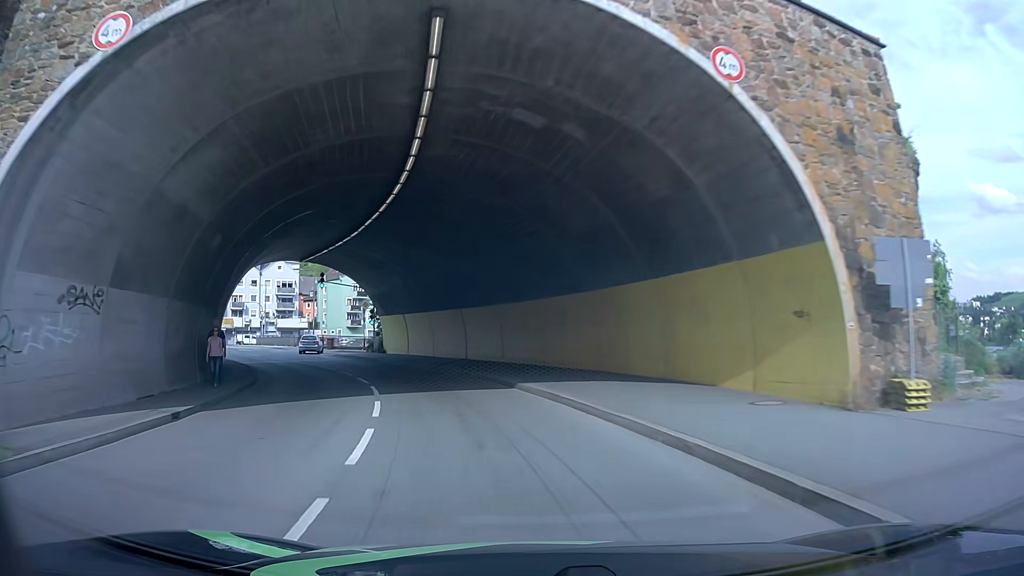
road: primary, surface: asphalt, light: Day
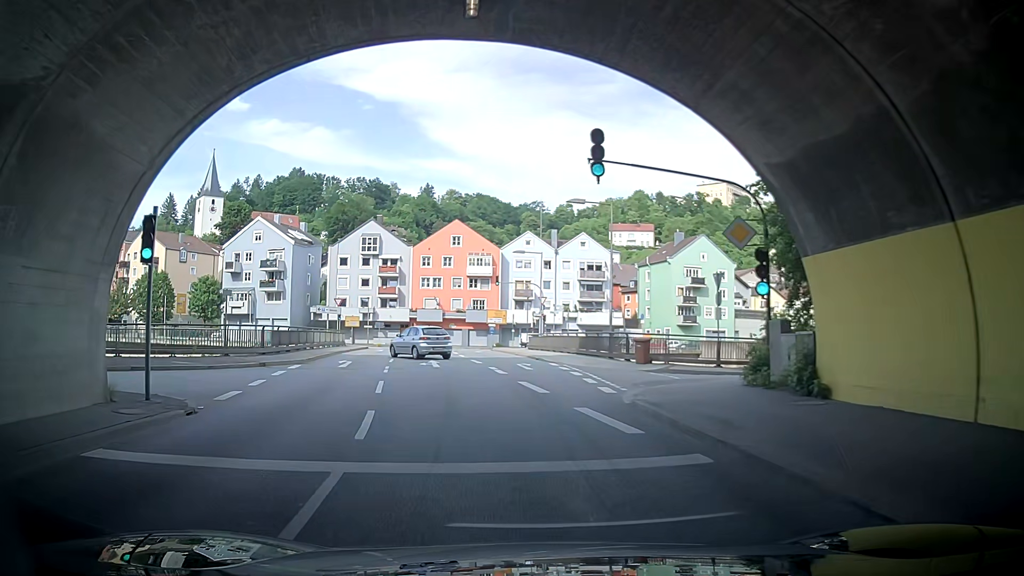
(-8.5, +32.2) m; -25°
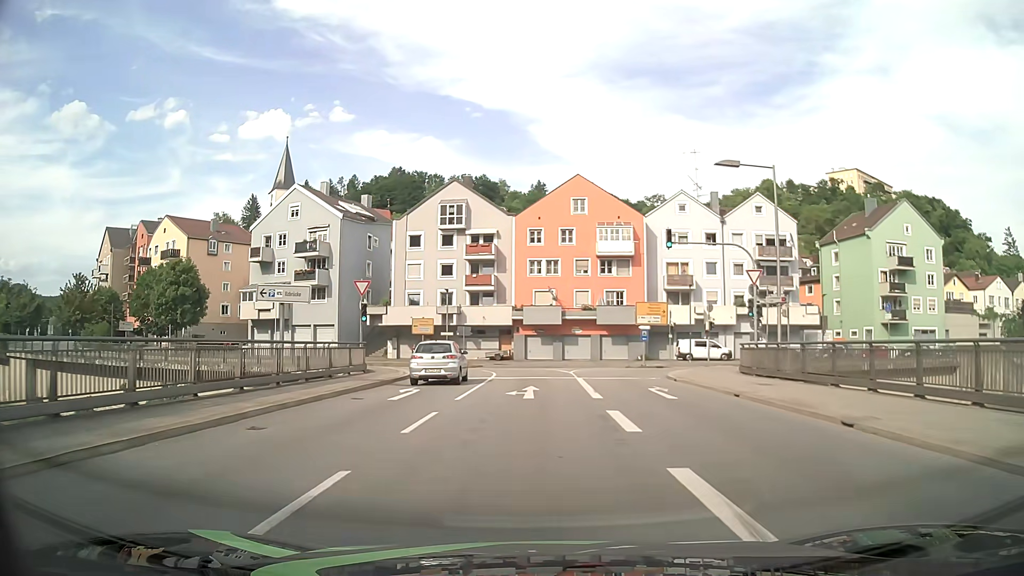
(-4.1, +28.5) m; -13°
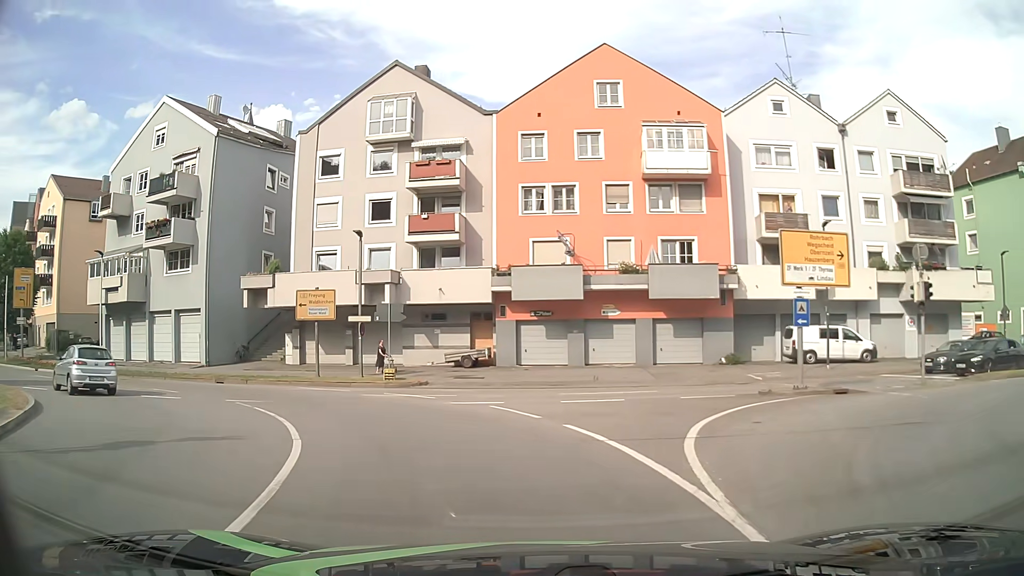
(+0.2, +26.8) m; 0°
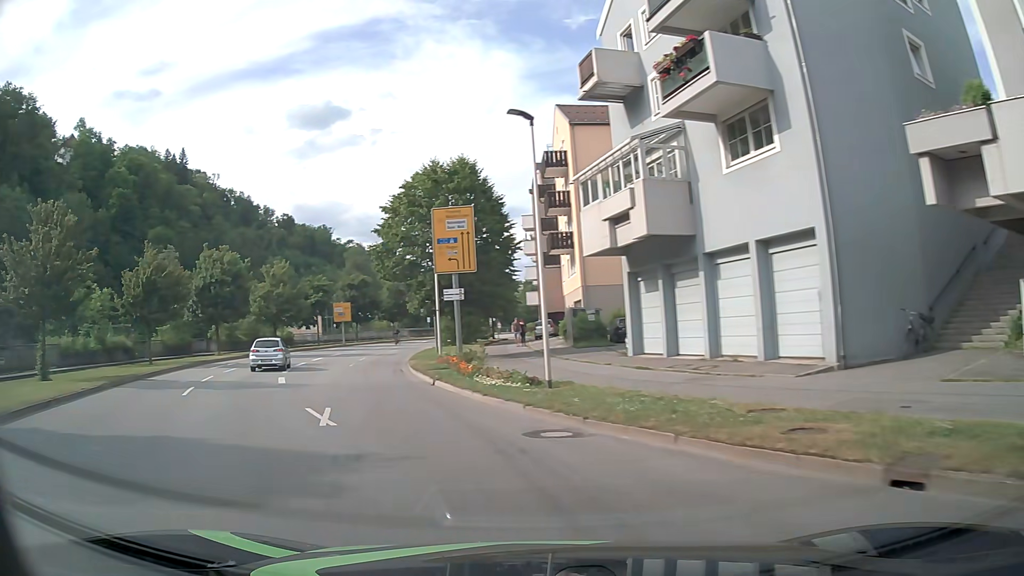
(-9.7, +21.2) m; -54°
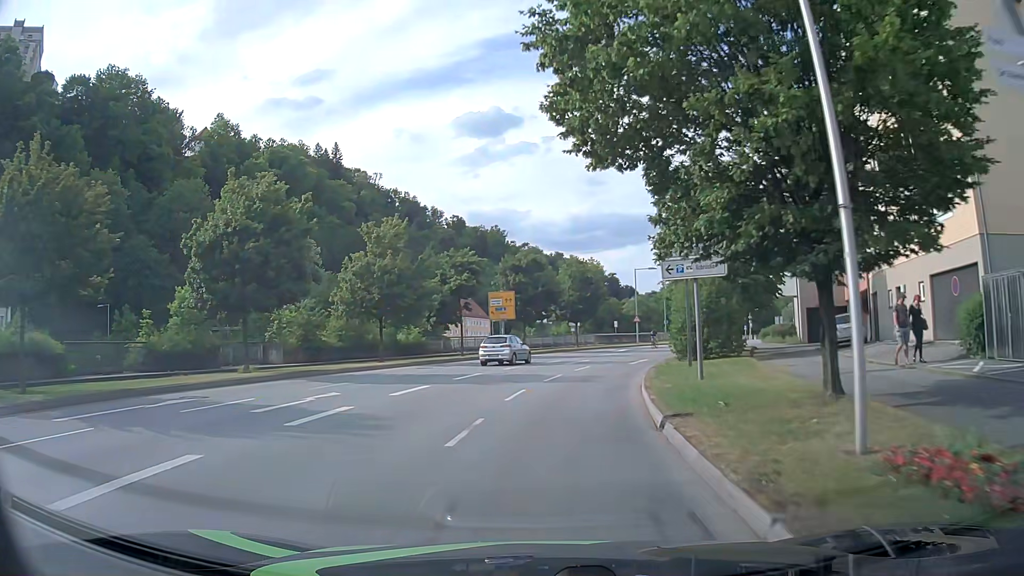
(-5.6, +23.9) m; -16°
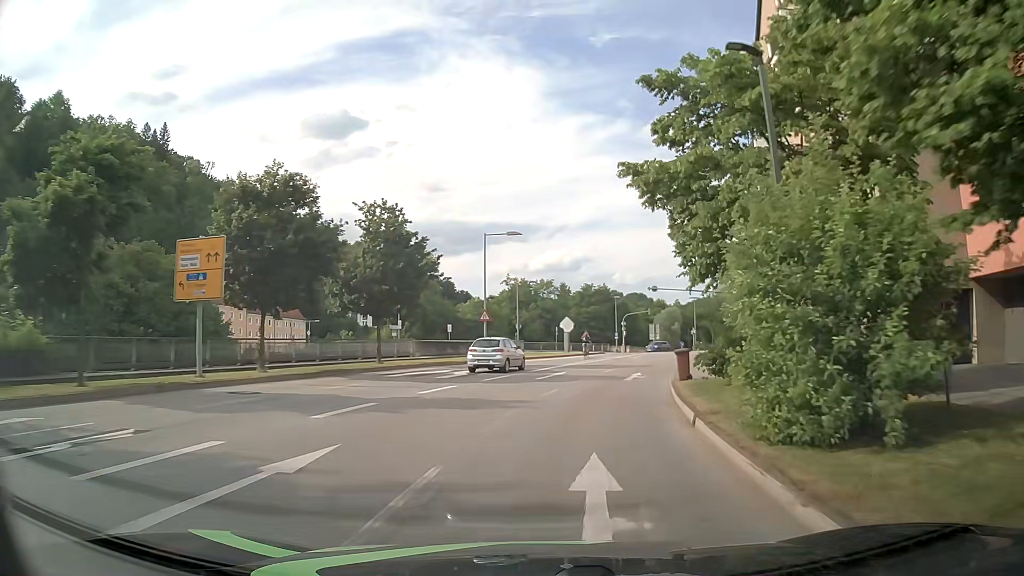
(+3.0, +28.0) m; +14°
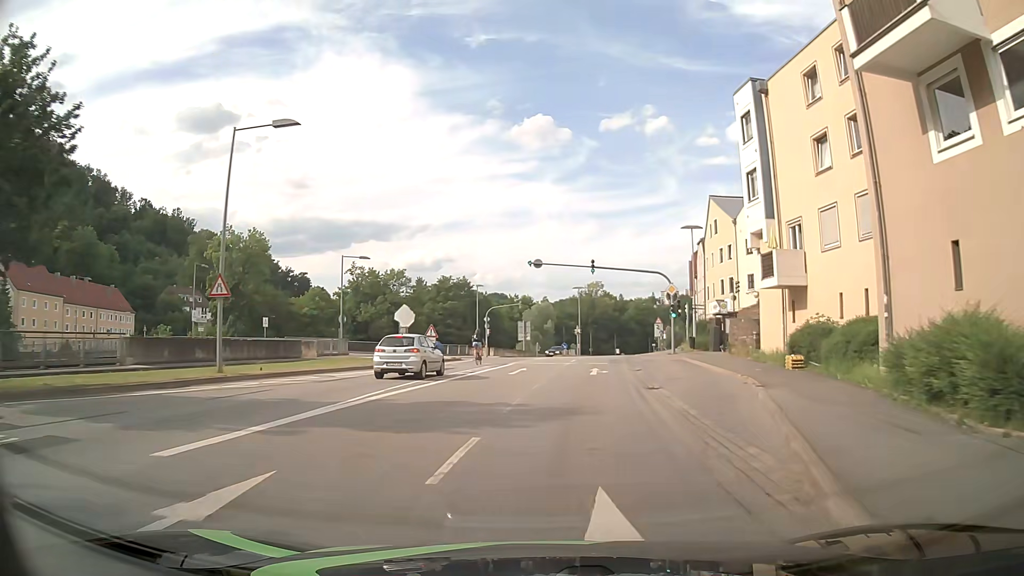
(+2.1, +21.8) m; +12°
(0, +10) (+1, +20) (+3, +30) (+4, +40) (+6, +50) (+7, +60) (+9, +69) (+11, +79) (+14, +89) (+17, +98) m
